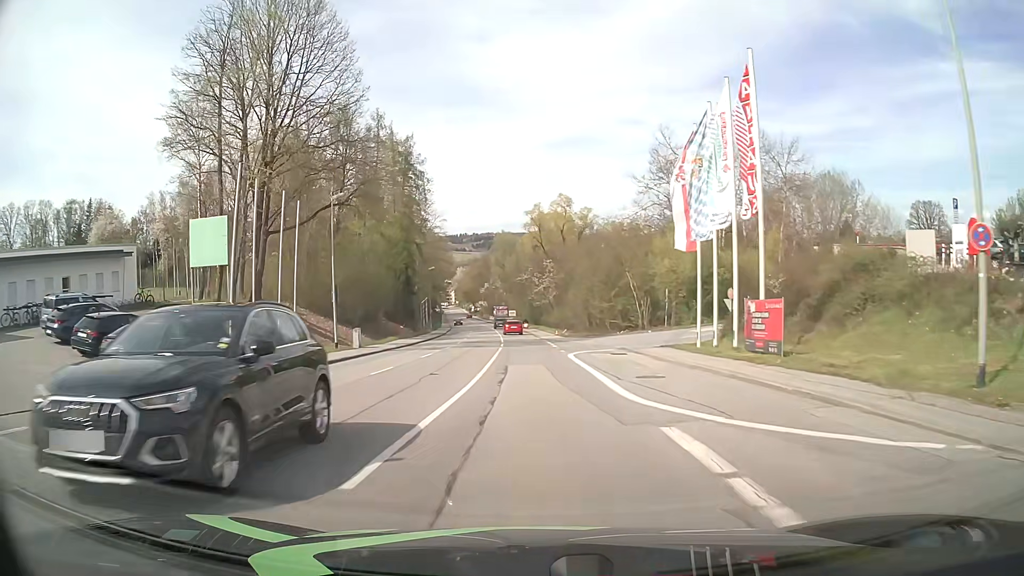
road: tertiary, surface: asphalt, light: Day
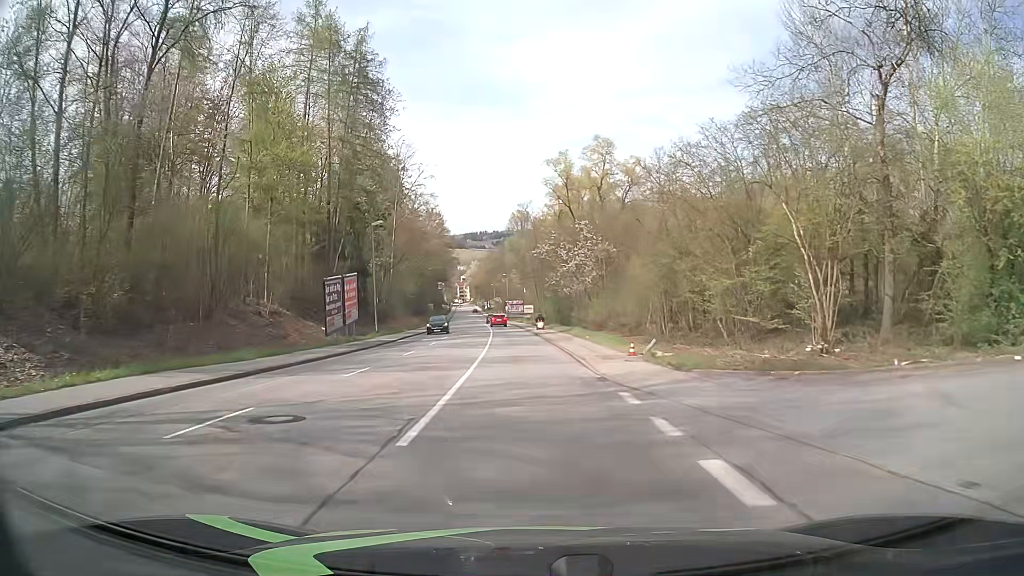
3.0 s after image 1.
(-0.5, +38.2) m; -2°
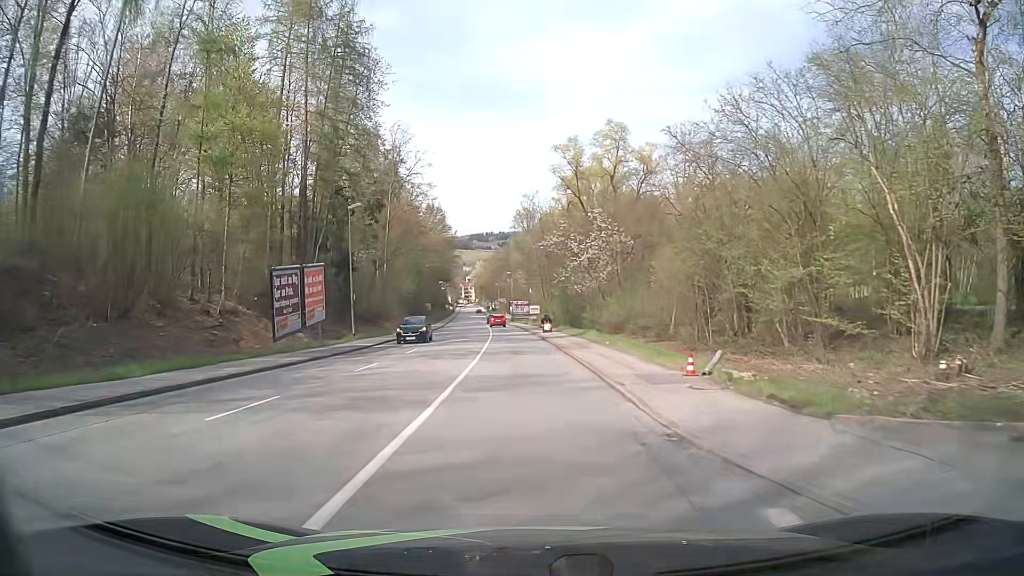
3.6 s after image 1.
(0.0, +7.6) m; 0°
(0, +10) (0, +20) (-1, +30) (-1, +40) (-2, +50) (-3, +60) (-3, +70) (-4, +80) (-5, +90) (-6, +100) m
